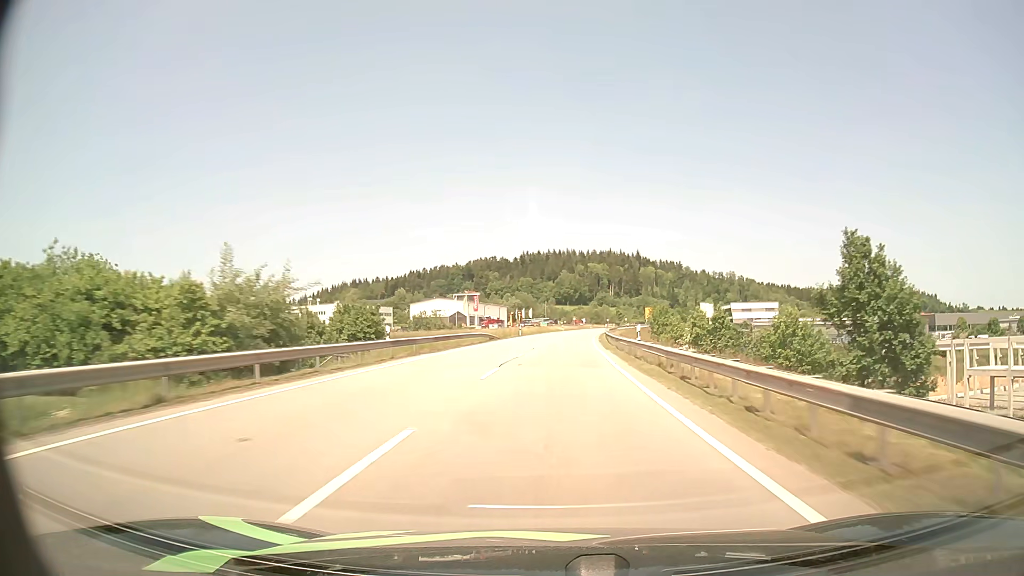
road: primary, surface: asphalt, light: Day
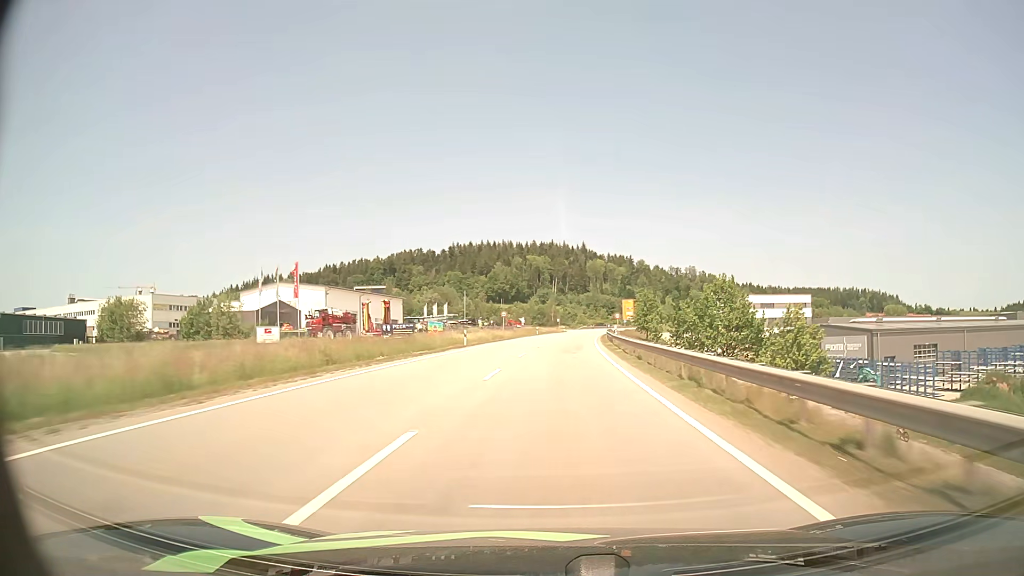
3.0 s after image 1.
(+4.3, +83.9) m; +5°
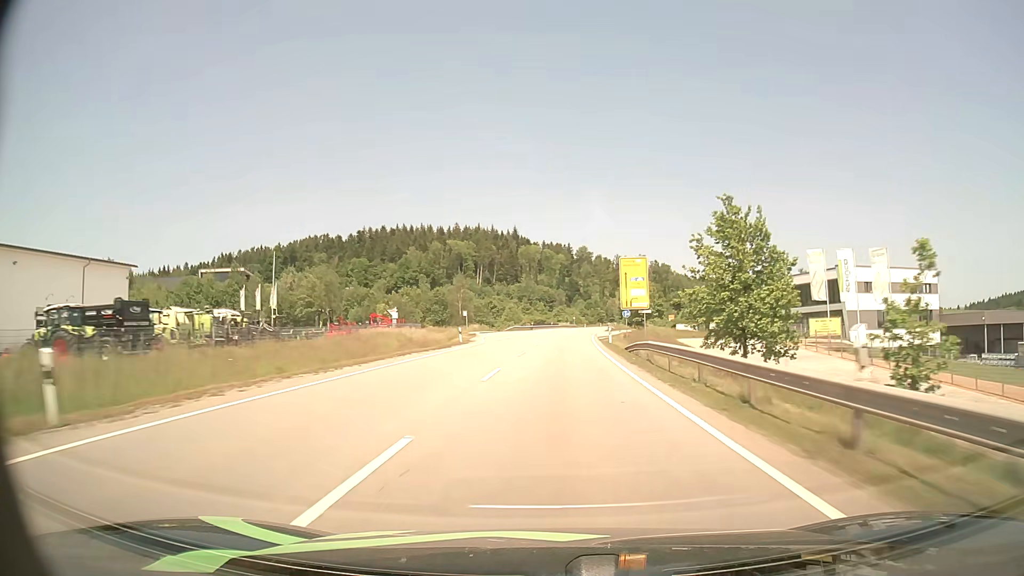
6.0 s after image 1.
(+4.3, +84.6) m; +6°
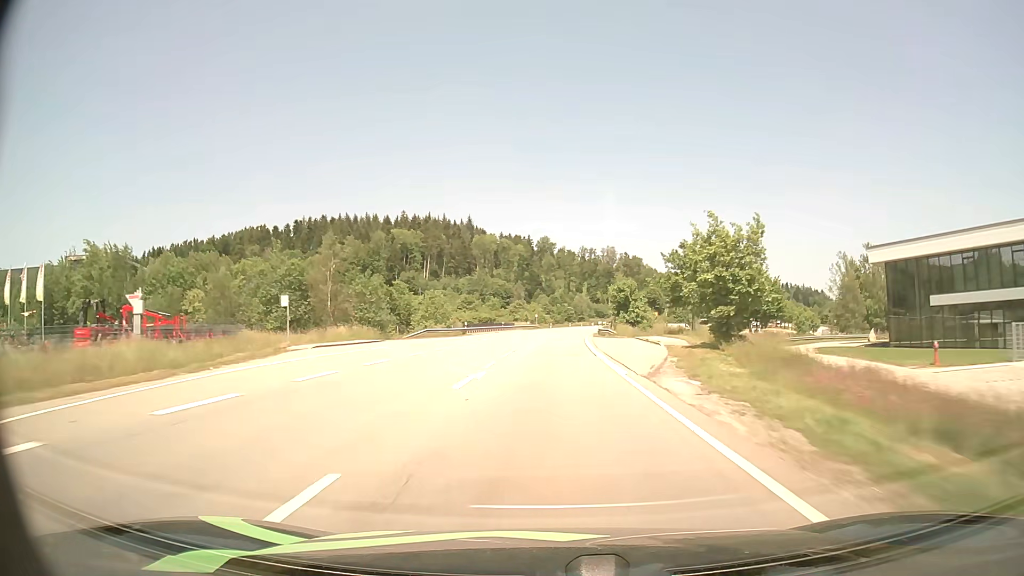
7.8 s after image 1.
(+1.5, +50.0) m; +3°
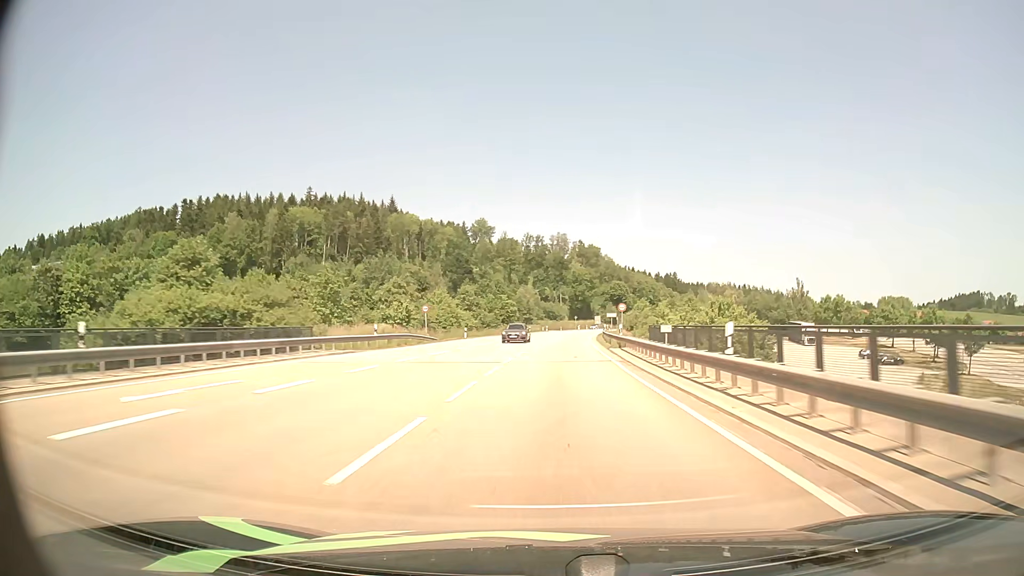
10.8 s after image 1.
(+2.9, +80.1) m; +5°
(0, +10) (0, +20) (+1, +30) (+1, +40) (+2, +50) (+2, +60) (+3, +70) (+4, +80) (+5, +90) (+6, +100) m
